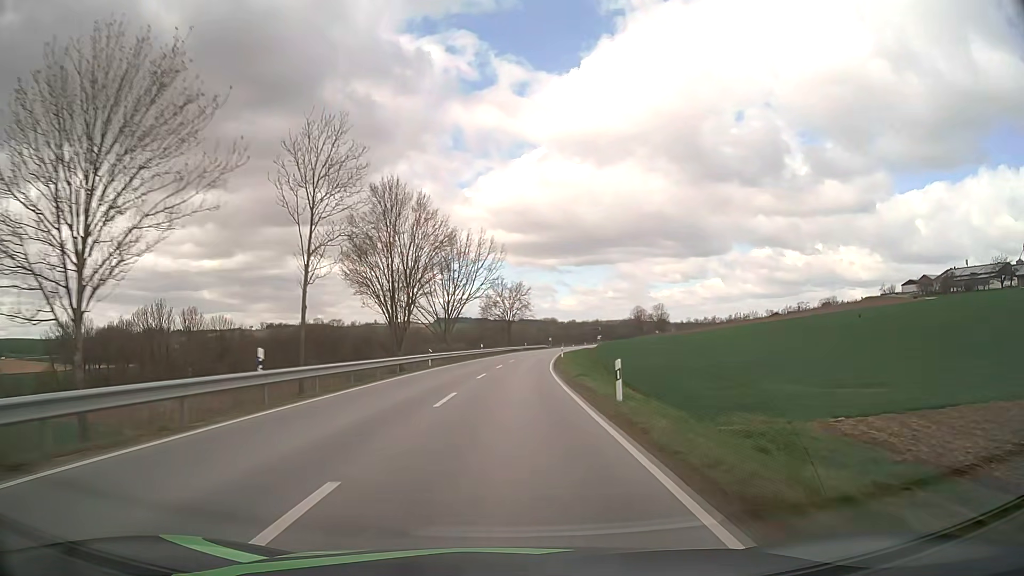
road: secondary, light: Day
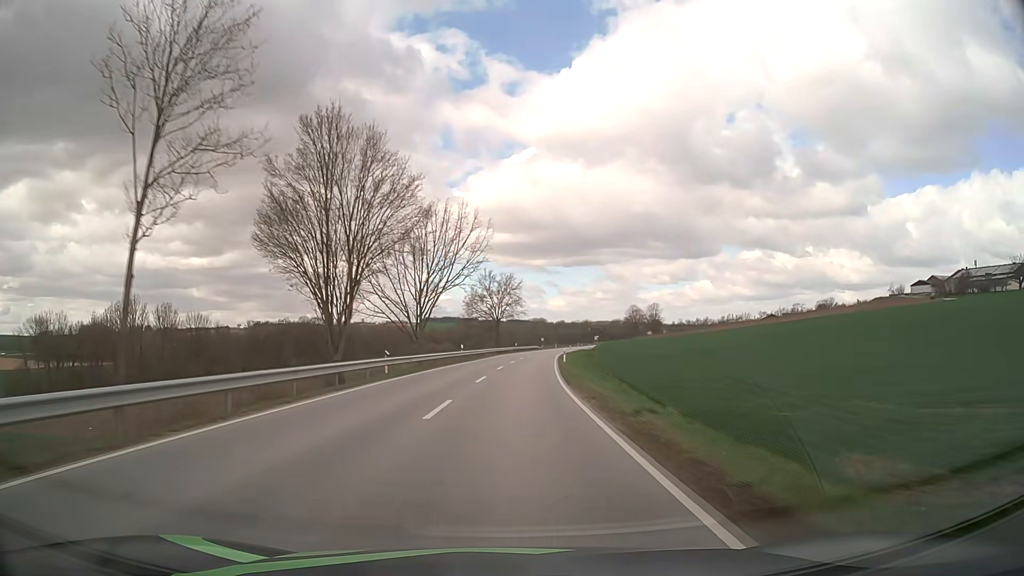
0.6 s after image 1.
(+0.1, +14.2) m; +1°
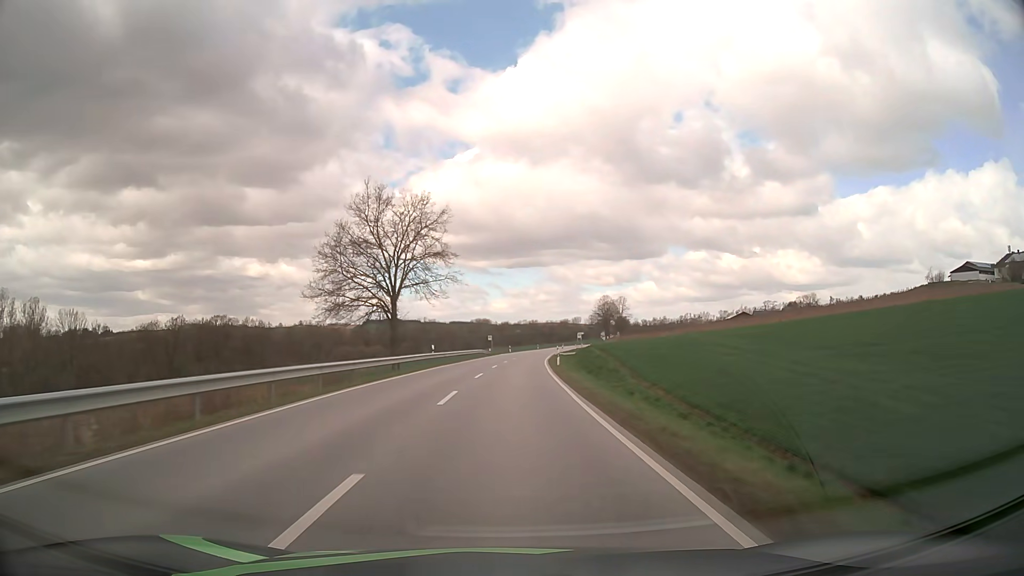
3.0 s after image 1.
(+2.4, +57.4) m; +5°
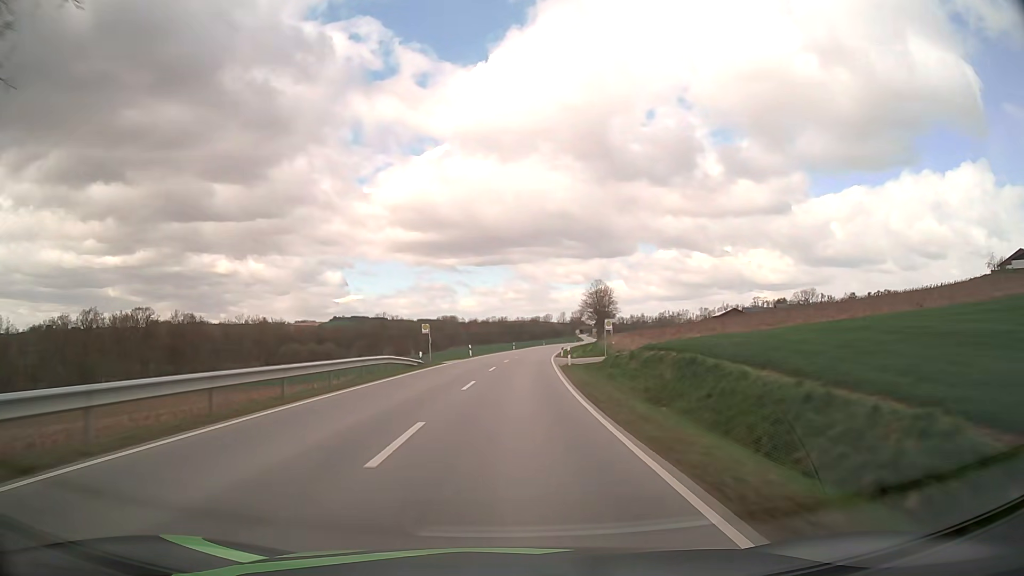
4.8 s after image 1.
(+0.9, +43.6) m; +3°
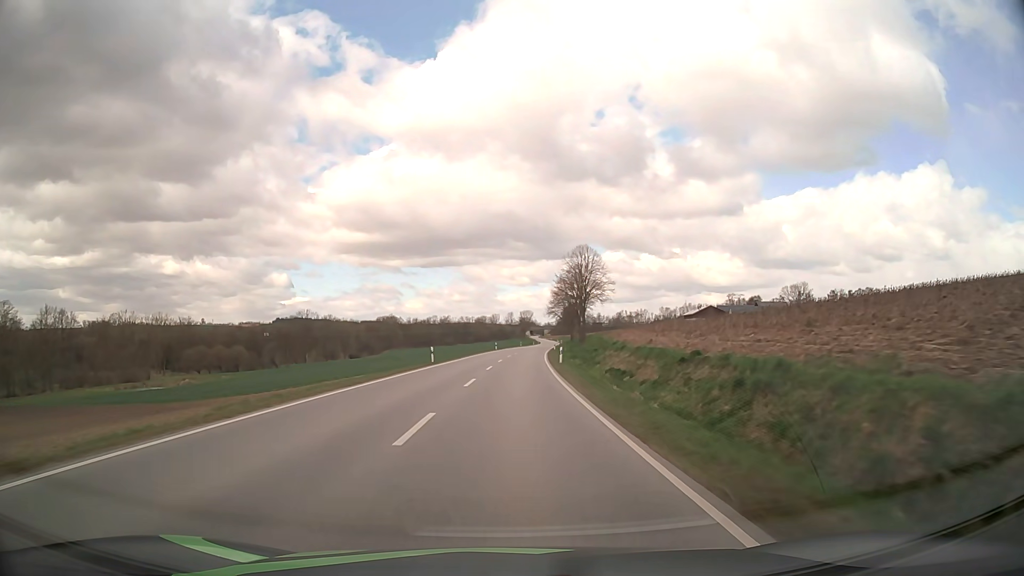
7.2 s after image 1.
(+2.5, +58.6) m; +5°
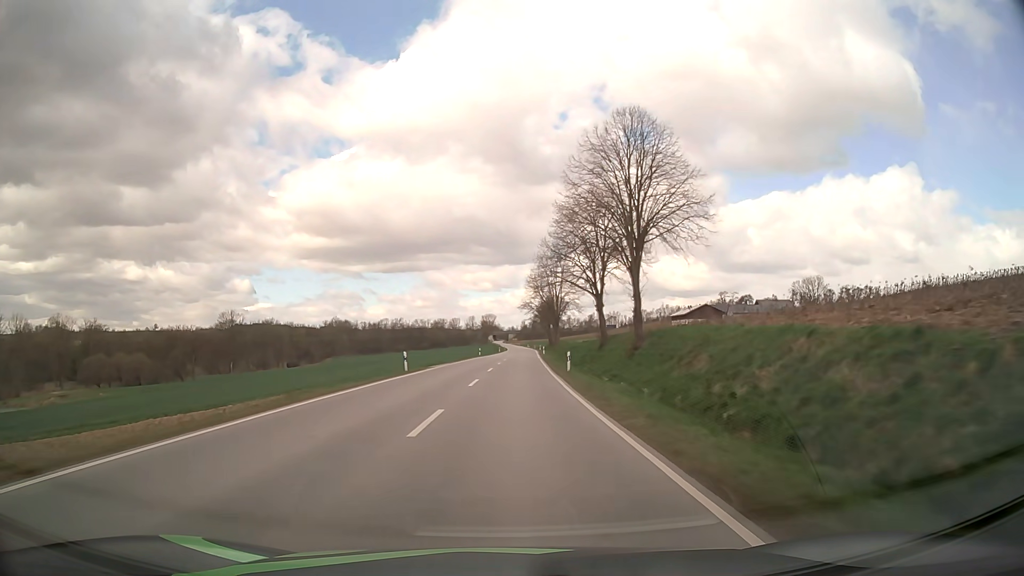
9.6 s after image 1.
(+1.7, +59.2) m; +3°
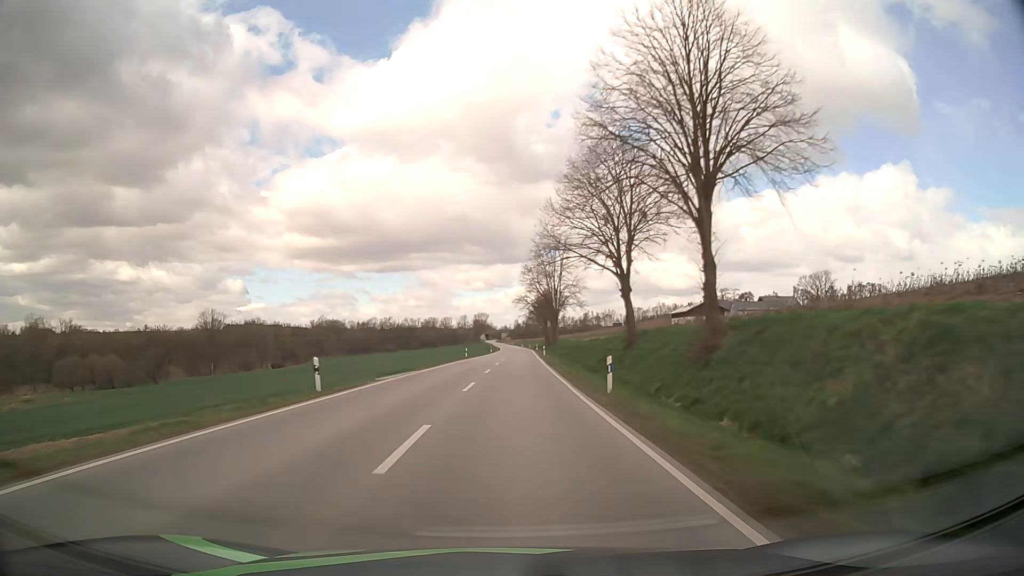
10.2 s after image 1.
(+0.1, +14.8) m; 0°
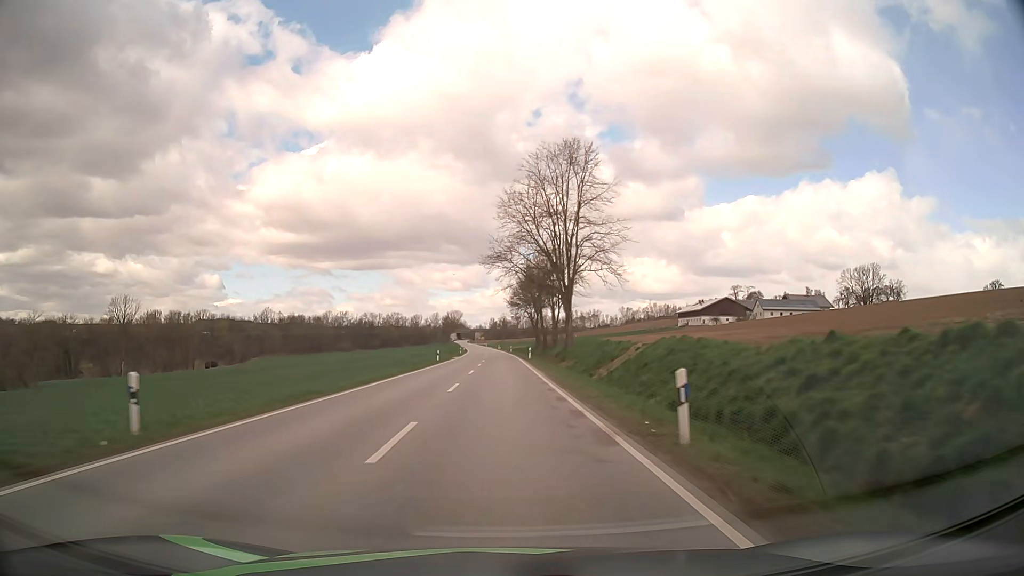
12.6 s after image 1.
(+1.3, +59.4) m; +2°
(0, +10) (0, +20) (0, +30) (0, +40) (0, +50) (0, +60) (0, +70) (-1, +80) (-1, +90) (-1, +100) m
